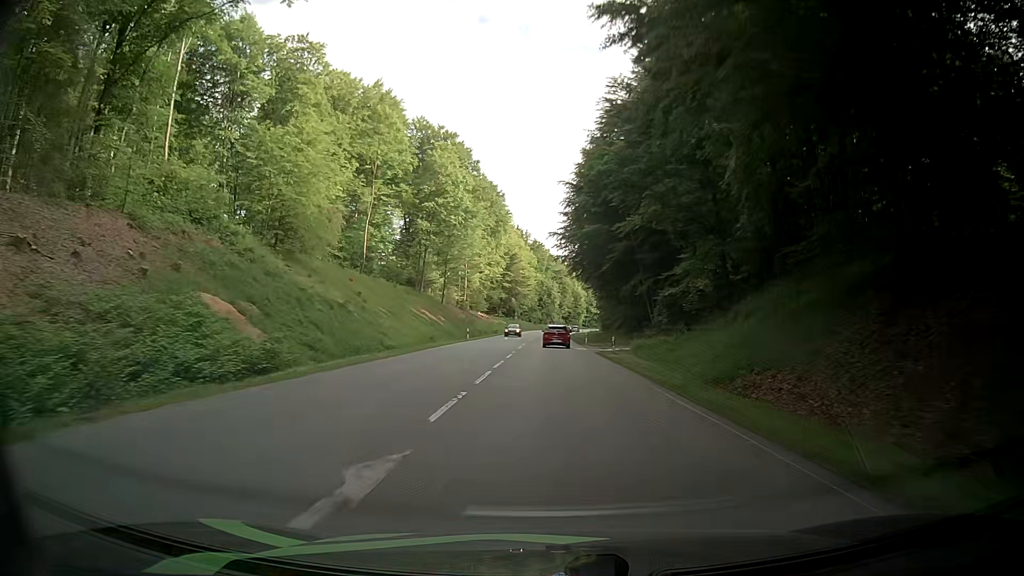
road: secondary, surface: asphalt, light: Day
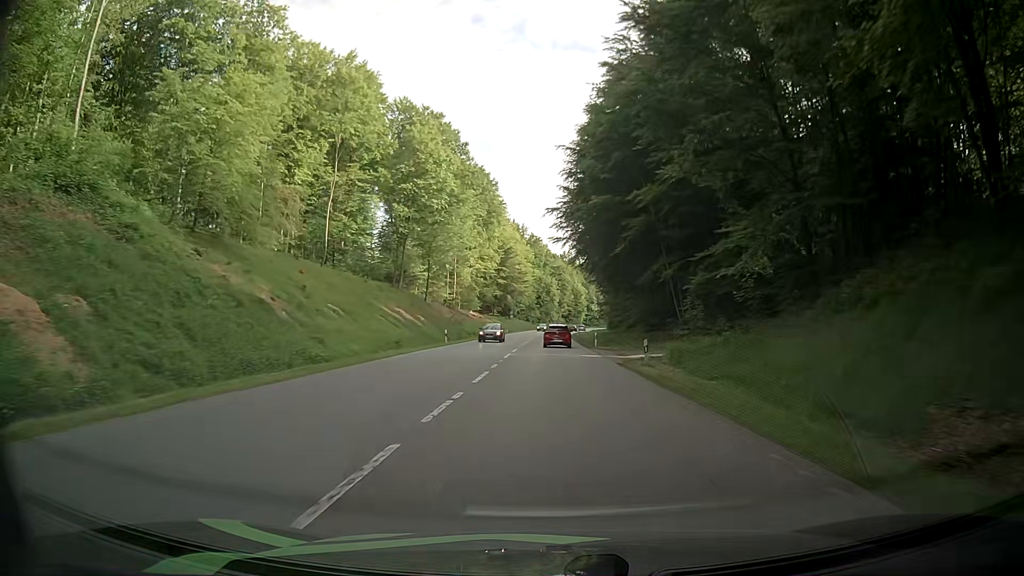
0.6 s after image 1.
(-0.1, +12.0) m; 0°
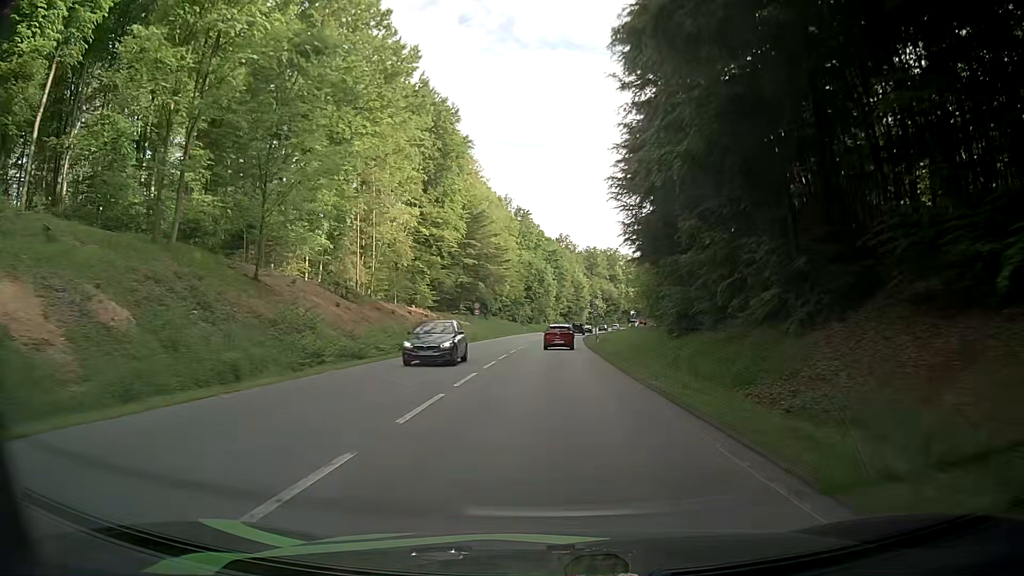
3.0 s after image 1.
(+0.2, +48.2) m; +1°
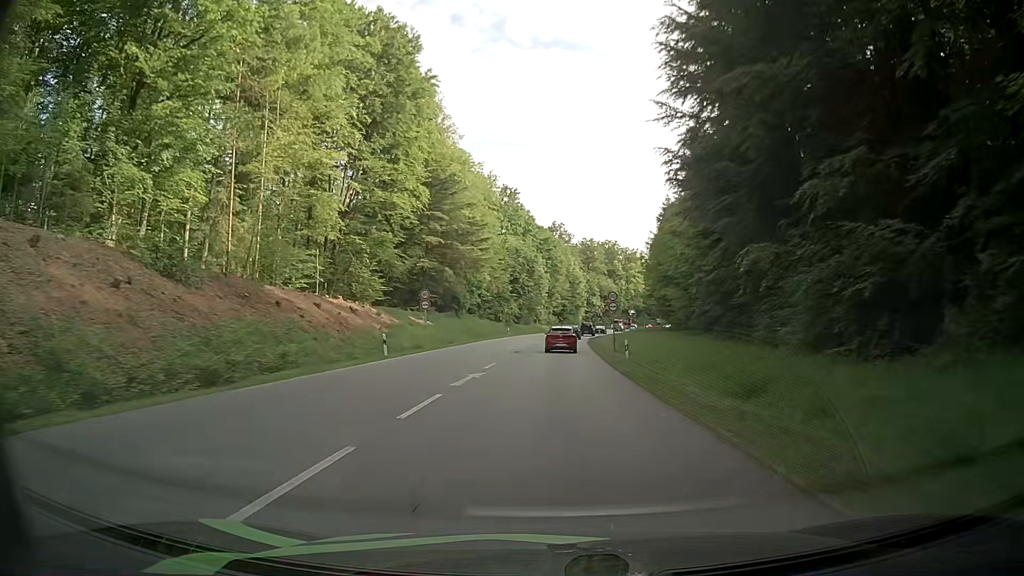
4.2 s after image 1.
(+0.1, +23.9) m; +1°
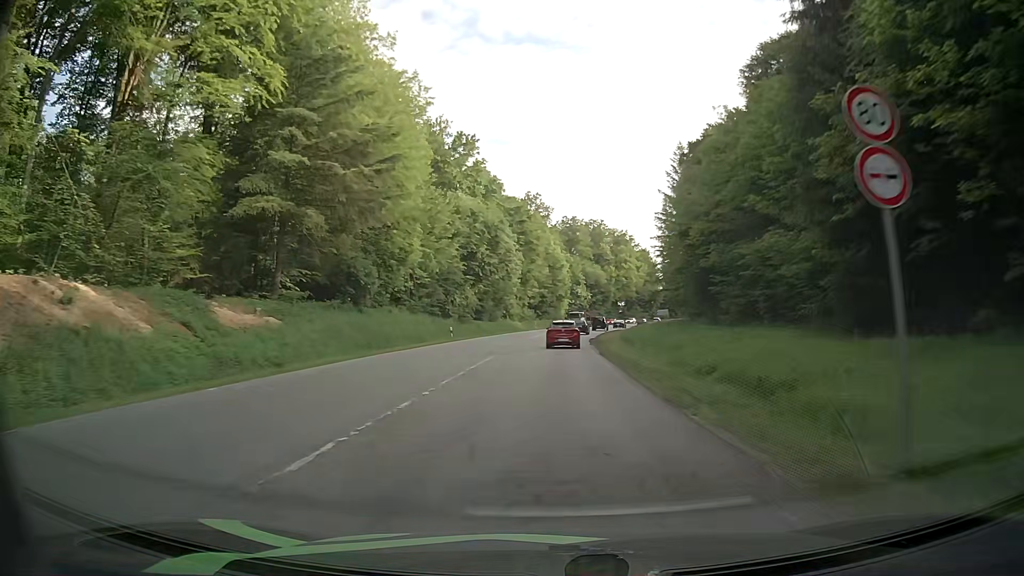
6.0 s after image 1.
(+0.5, +34.7) m; +2°
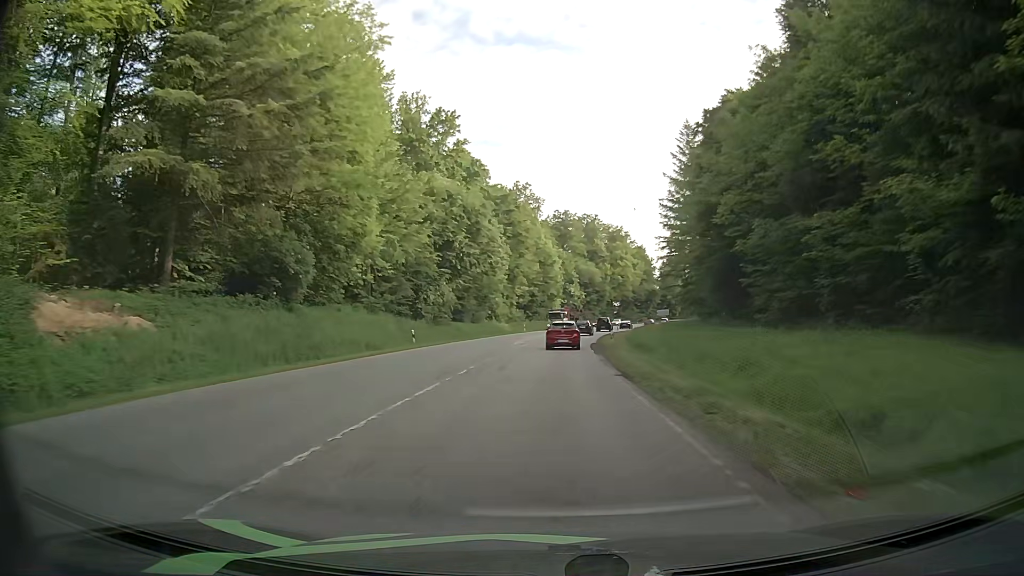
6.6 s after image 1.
(+0.1, +11.2) m; +1°
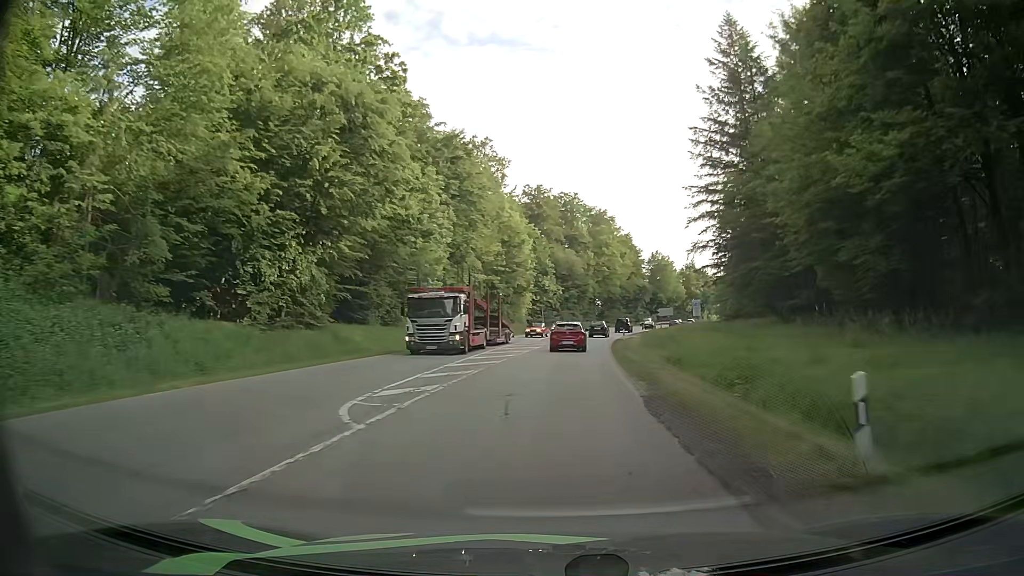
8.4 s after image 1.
(+0.6, +32.5) m; +2°
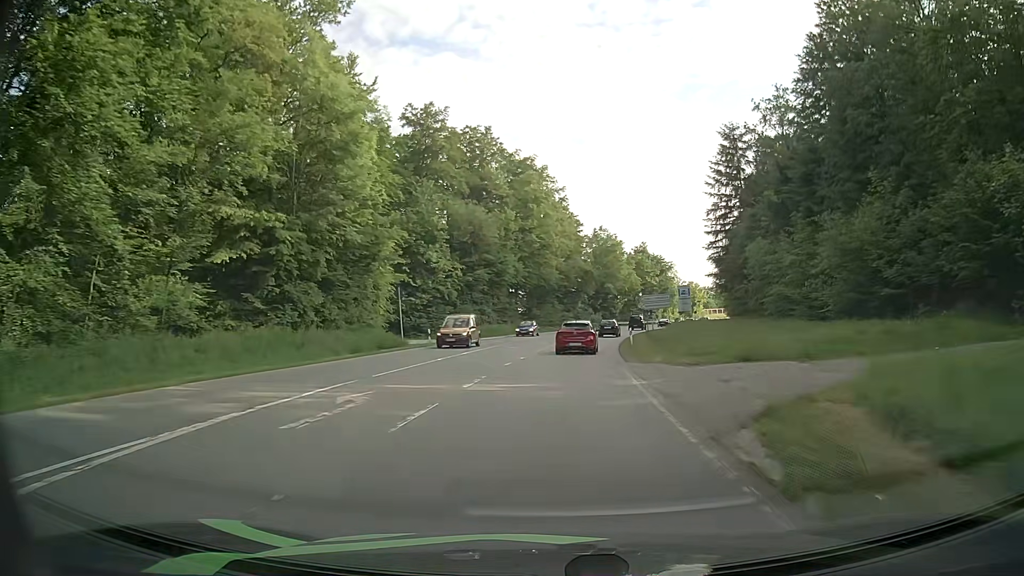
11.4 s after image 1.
(+3.0, +50.3) m; +7°
(0, +10) (0, +20) (+1, +30) (+2, +40) (+3, +50) (+5, +60) (+7, +70) (+9, +79) (+11, +89) (+14, +99) m
